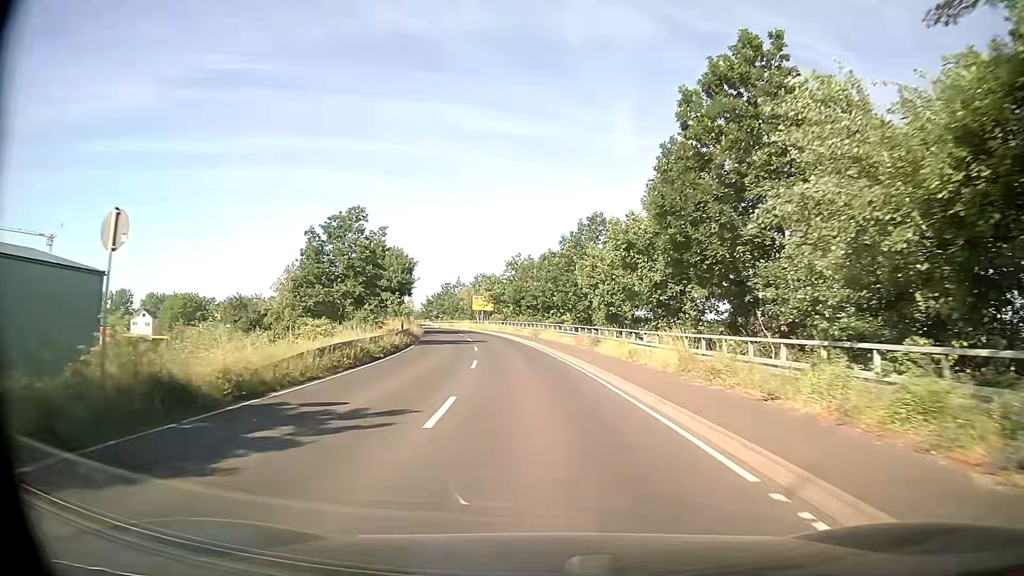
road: tertiary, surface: asphalt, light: Day
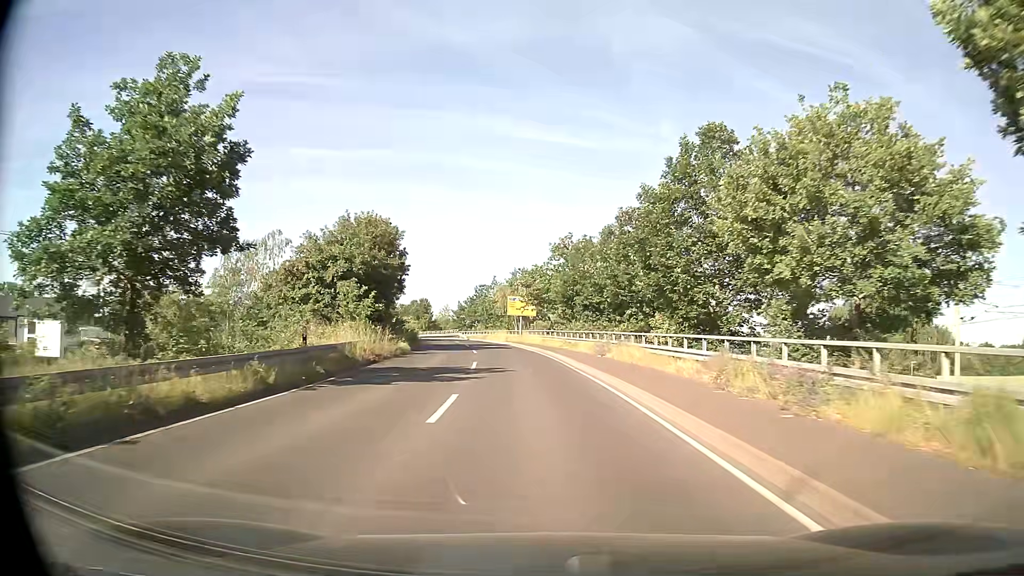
(-0.8, +23.8) m; -4°
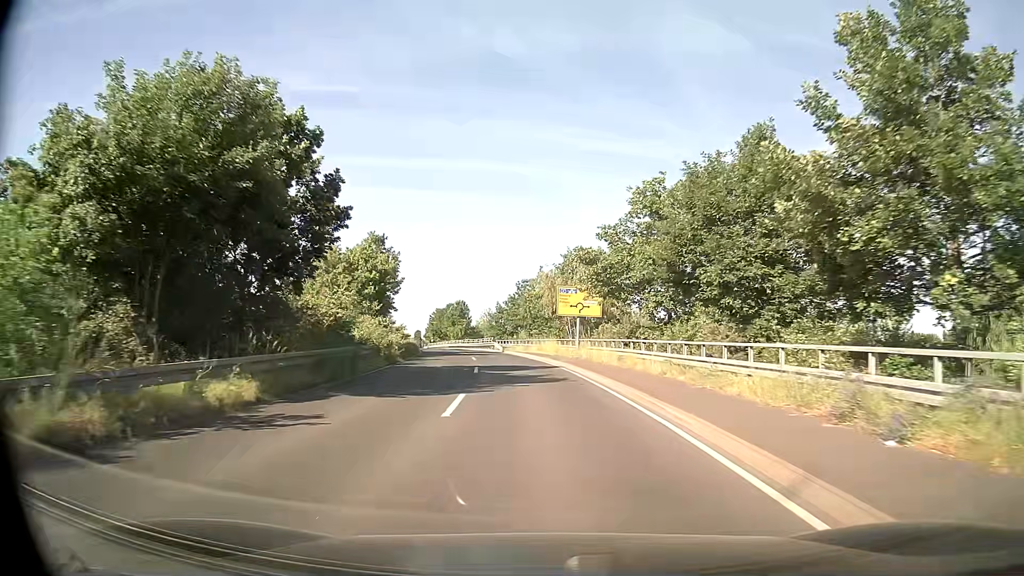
(-1.0, +23.4) m; -5°
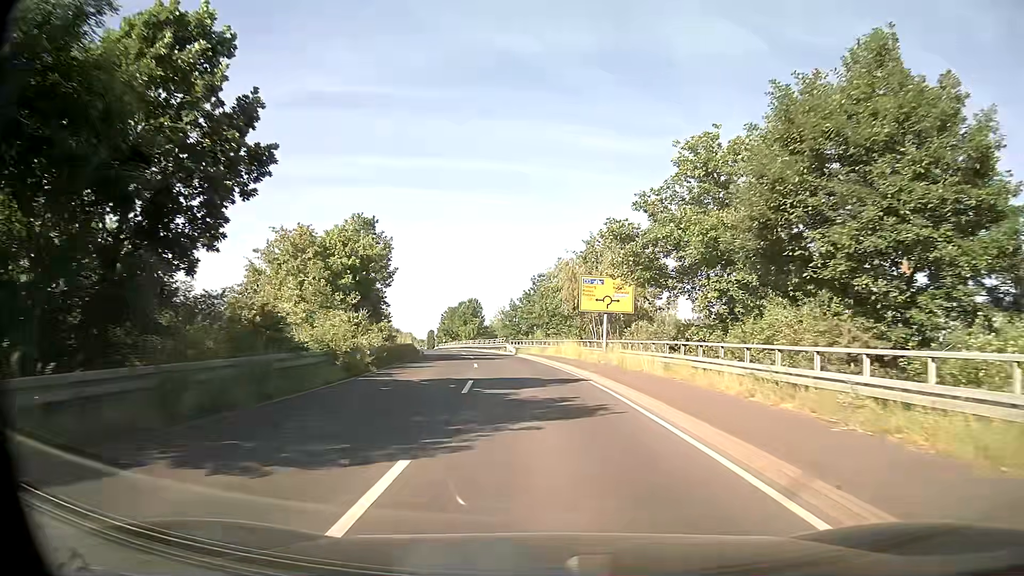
(0.0, +7.7) m; -1°
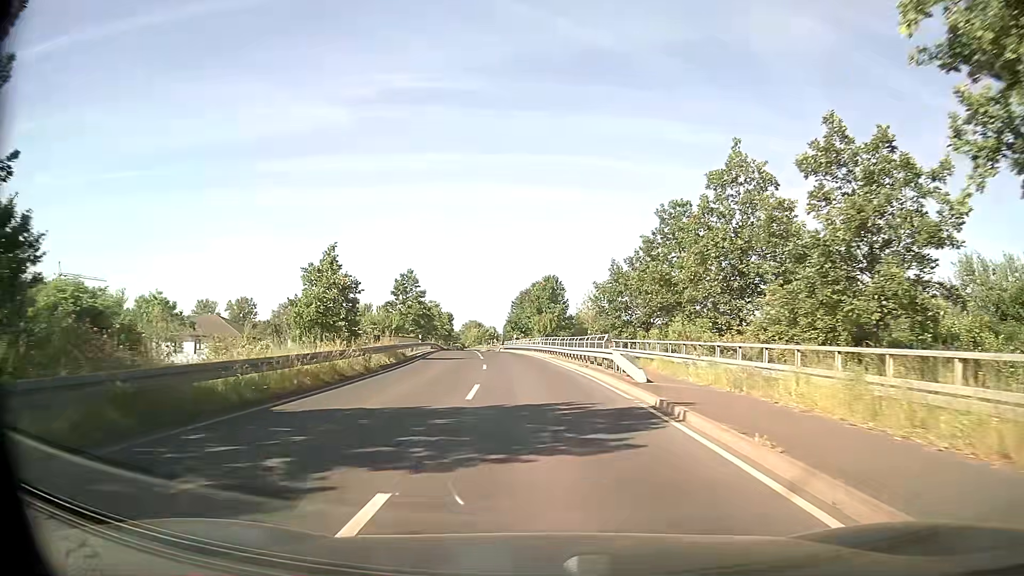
(-2.3, +38.0) m; -7°
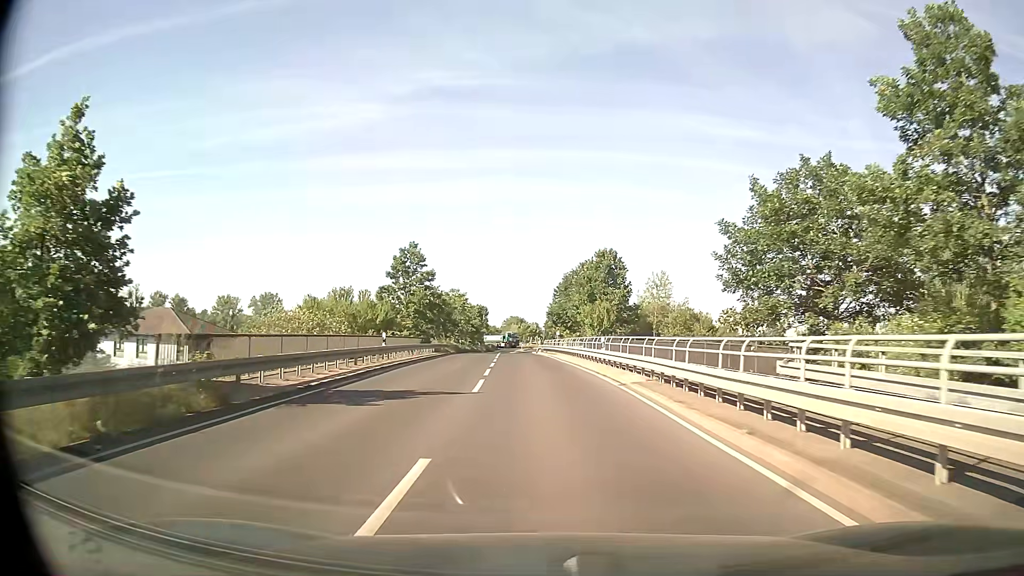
(-0.8, +22.9) m; -4°
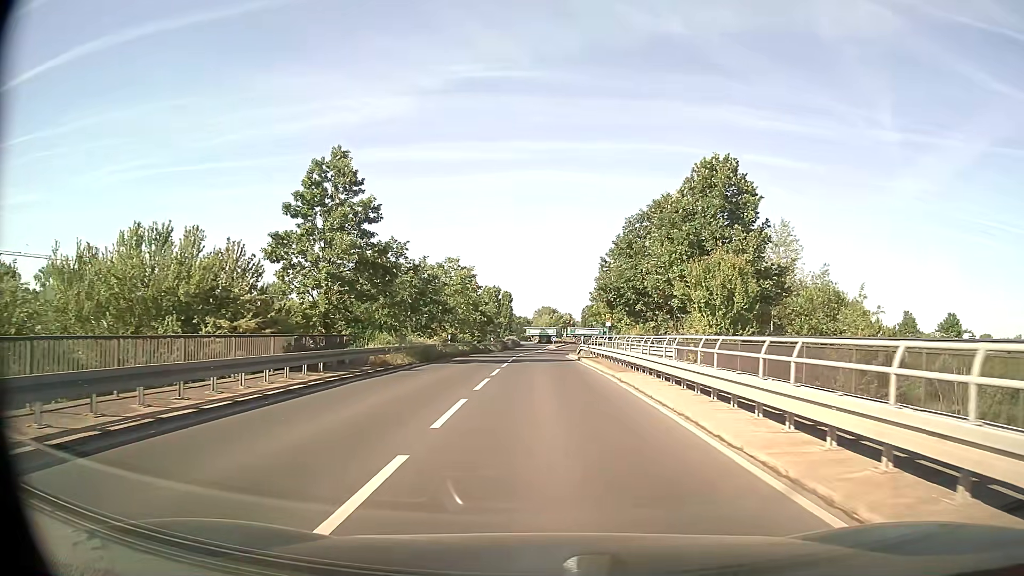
(-0.7, +30.5) m; -3°
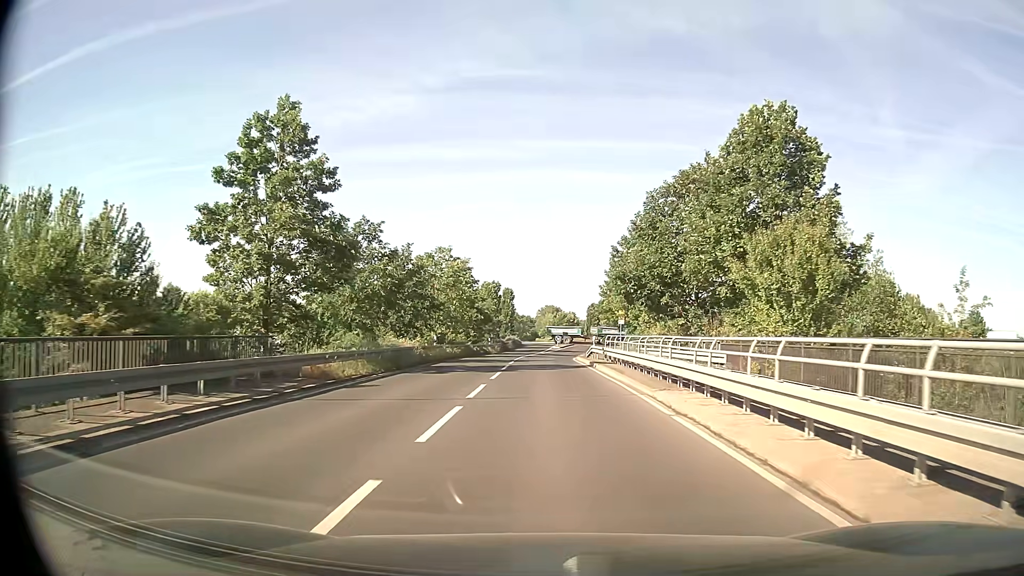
(0.0, +7.3) m; 0°
